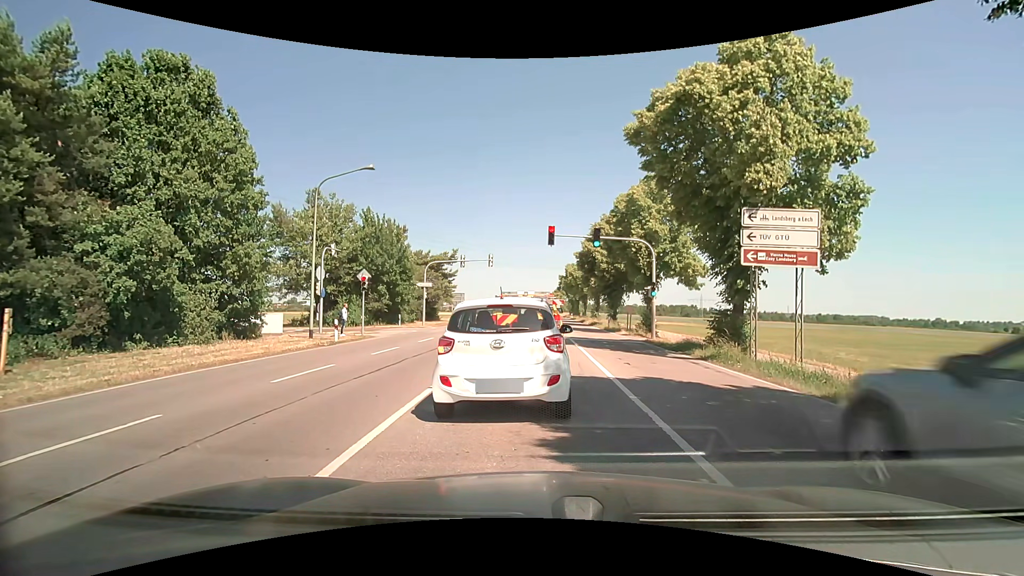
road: secondary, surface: asphalt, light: Day
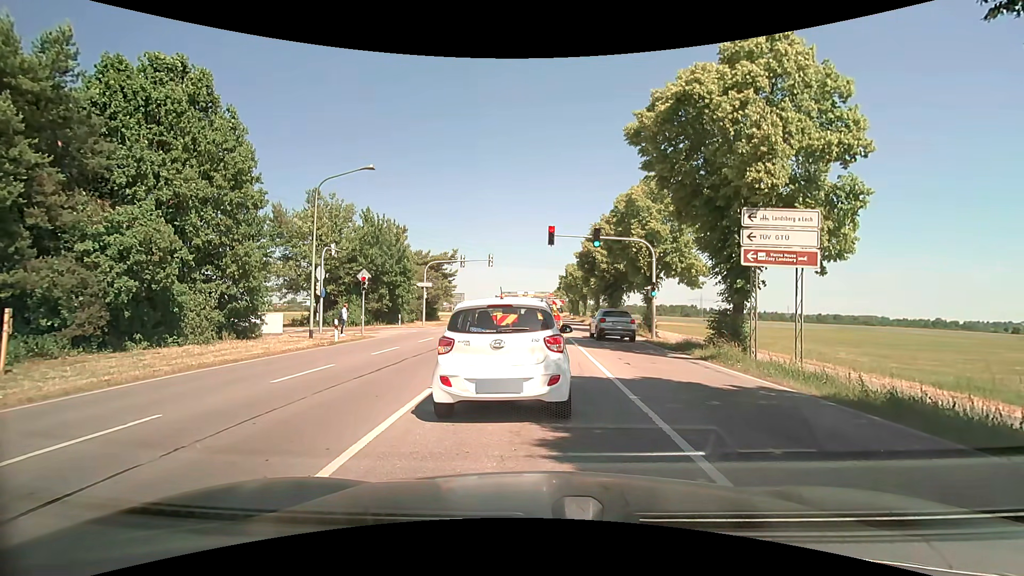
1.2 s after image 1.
(0.0, 0.0) m; 0°
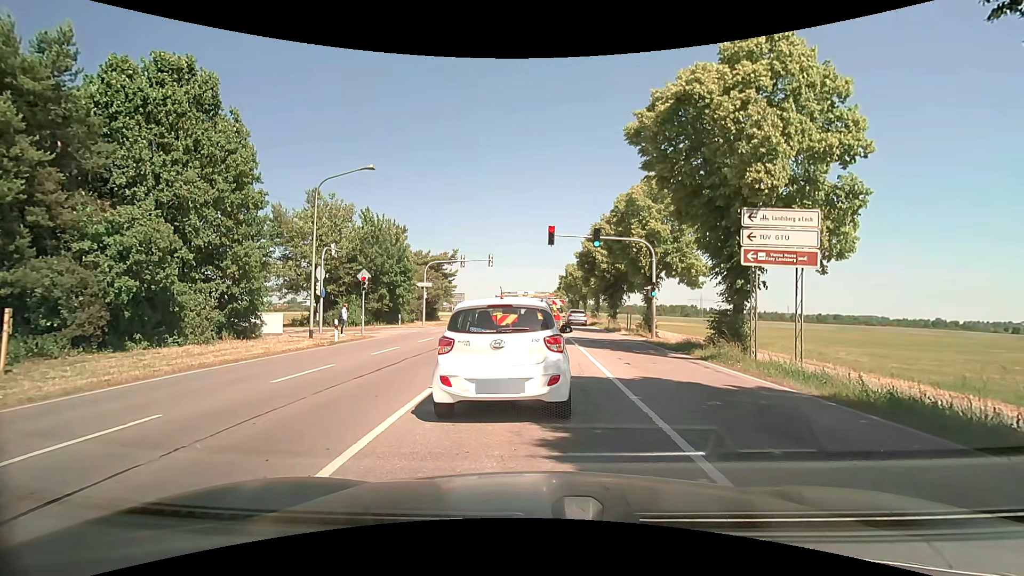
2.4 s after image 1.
(0.0, 0.0) m; 0°
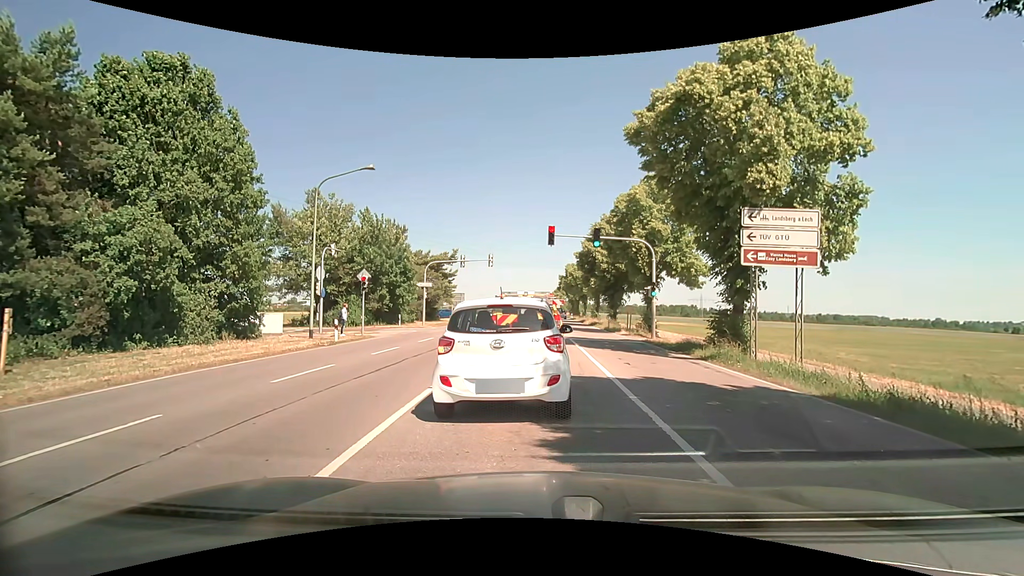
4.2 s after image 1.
(0.0, 0.0) m; 0°
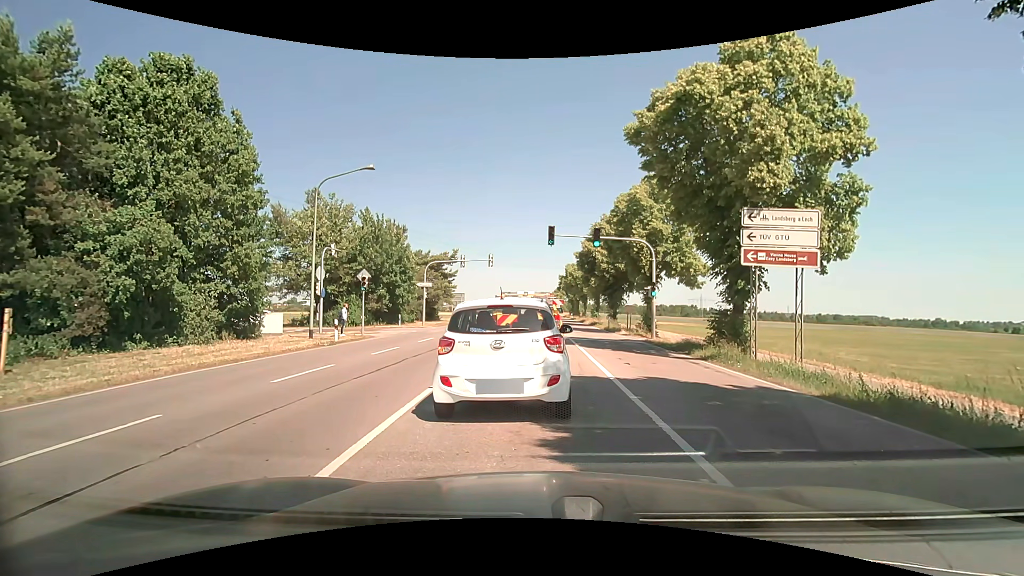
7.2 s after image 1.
(0.0, 0.0) m; 0°
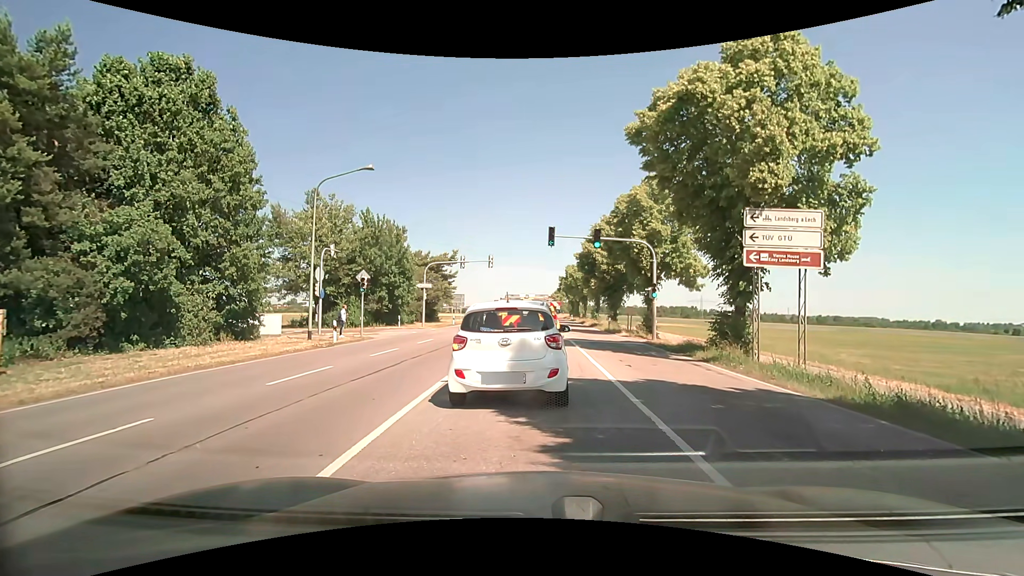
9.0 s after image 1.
(0.0, +0.1) m; 0°
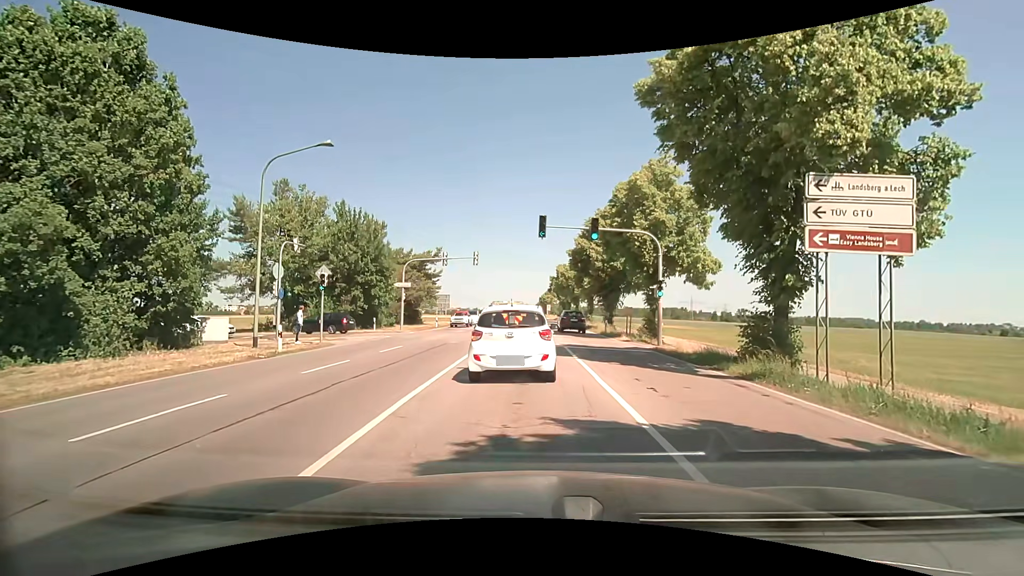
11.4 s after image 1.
(0.0, +4.0) m; +2°
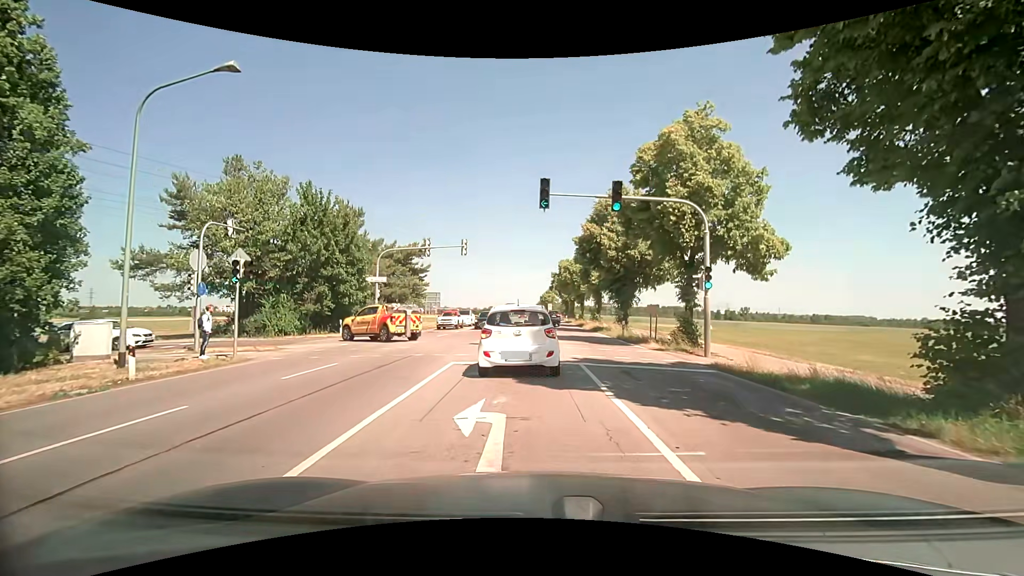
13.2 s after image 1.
(-0.2, +7.1) m; -2°
(0, +10) (-1, +20) (-7, +28) (-16, +31) (-26, +30) (-36, +29) (-46, +27) (-56, +26) (-66, +25) (-76, +24) m
